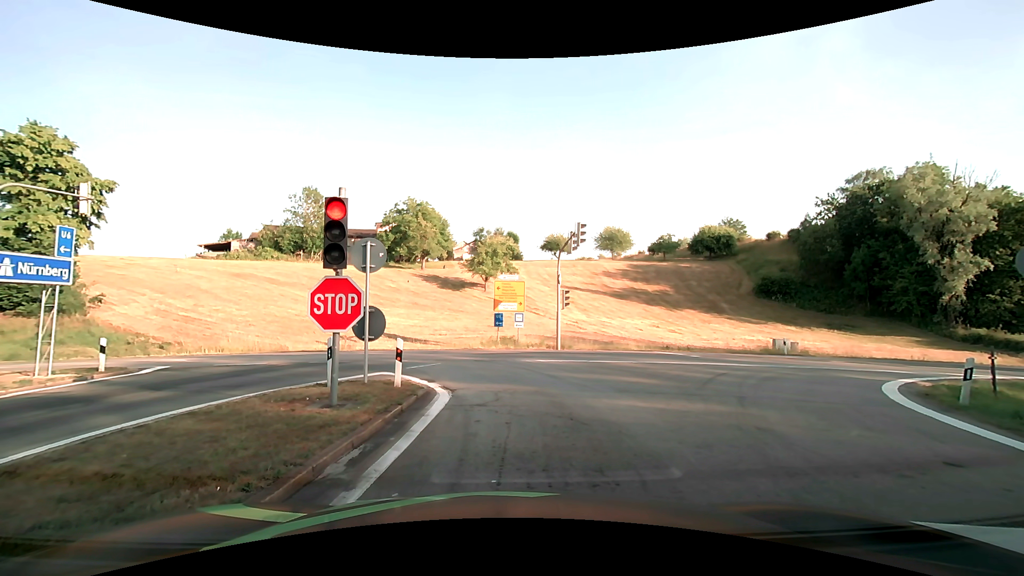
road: motorway_link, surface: asphalt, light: Day
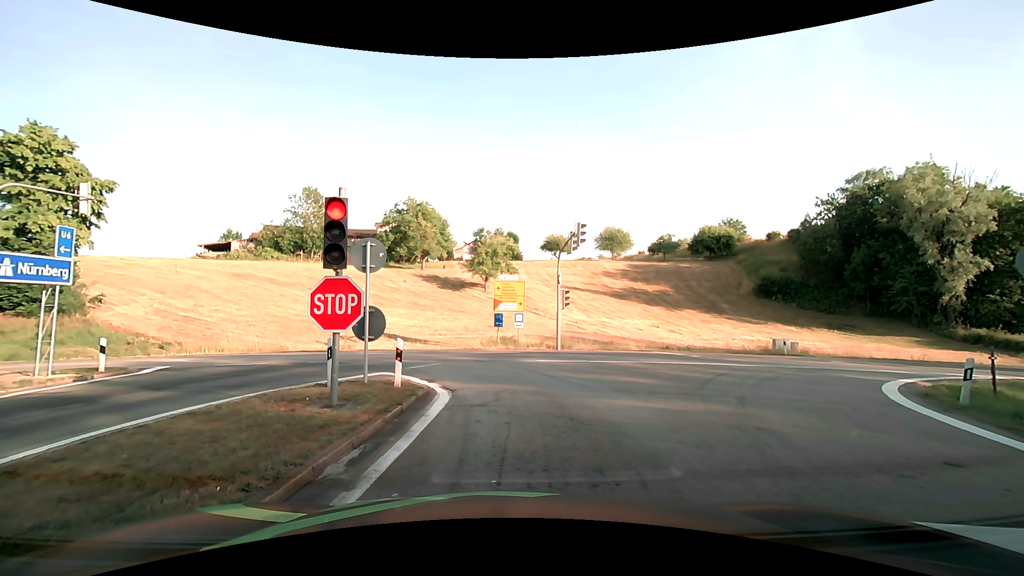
(0.0, 0.0) m; 0°
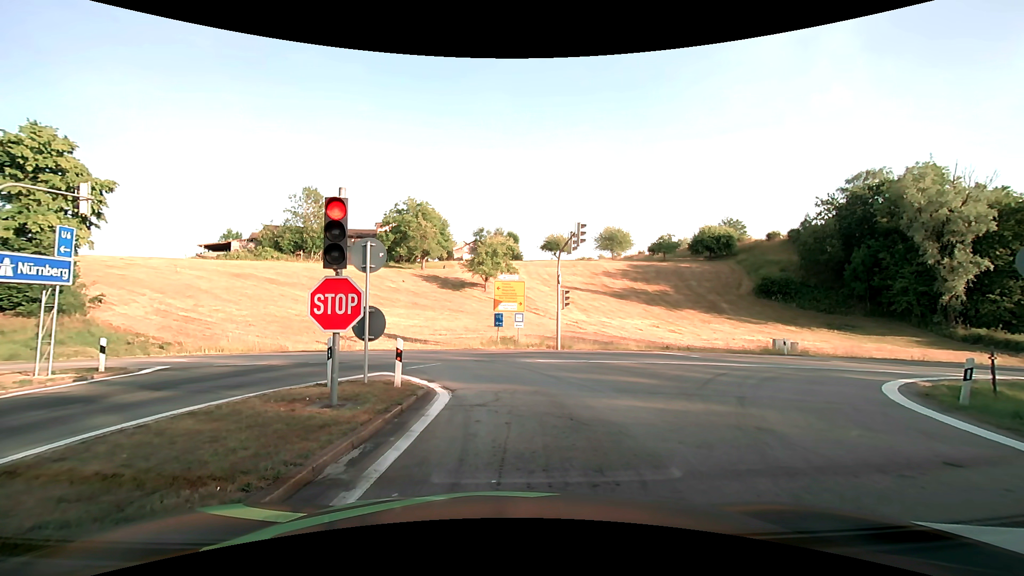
(0.0, 0.0) m; 0°
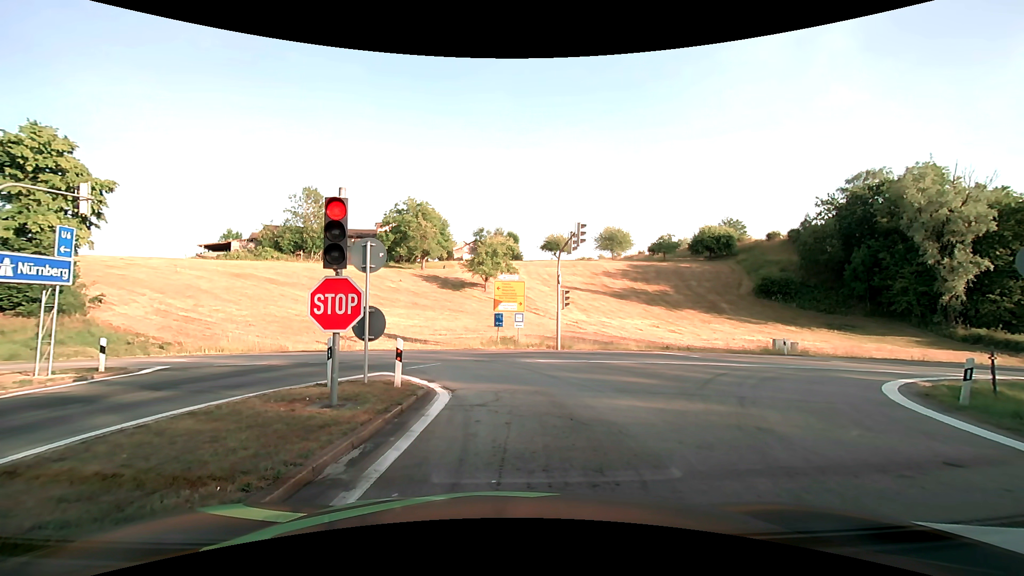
(0.0, 0.0) m; 0°
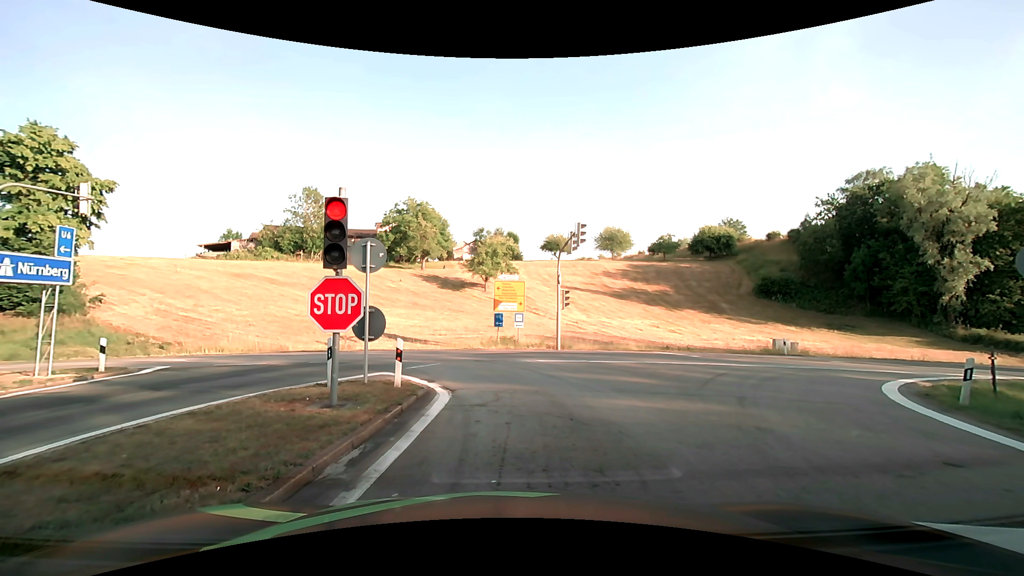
(0.0, 0.0) m; 0°
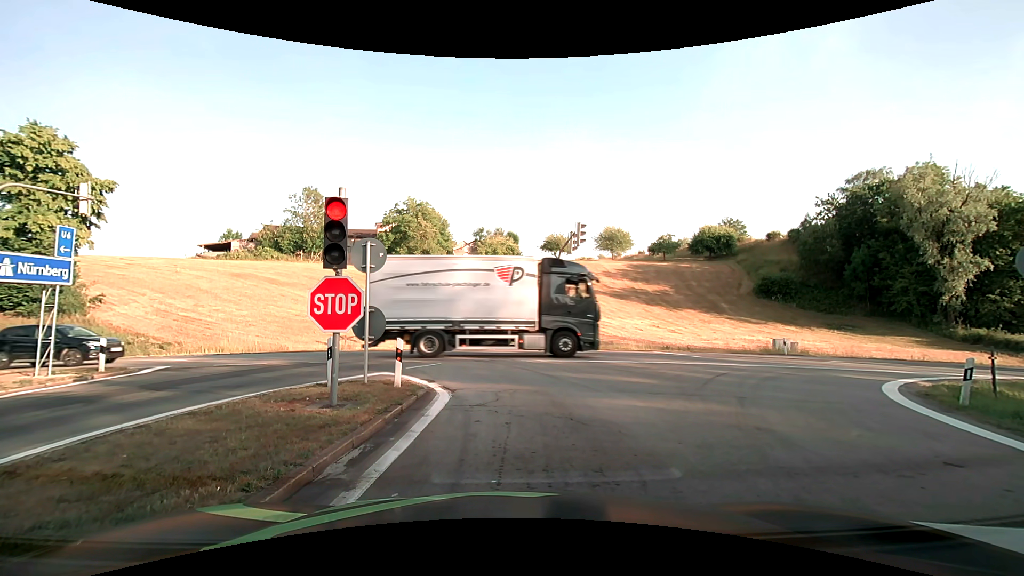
(0.0, 0.0) m; 0°
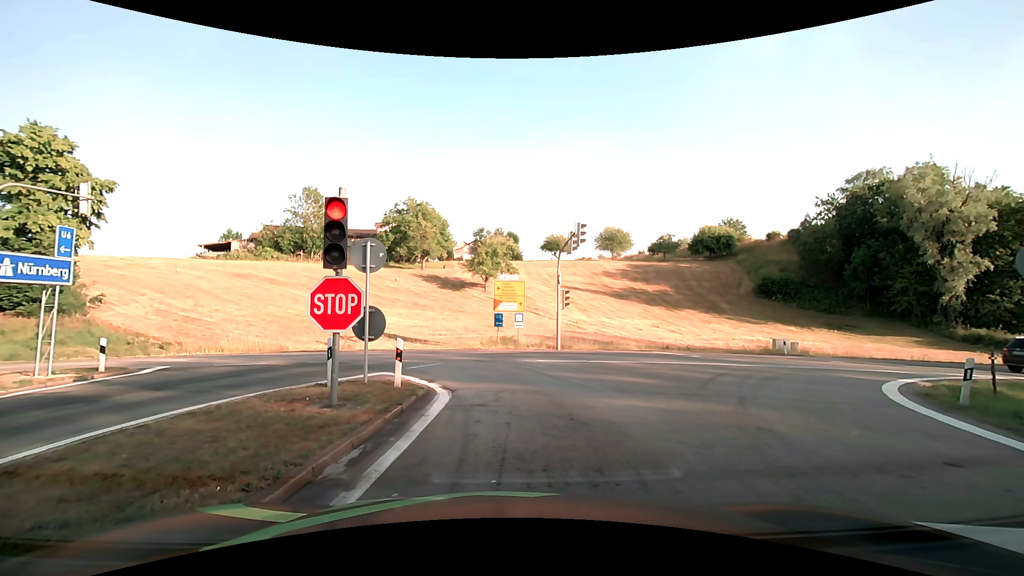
(0.0, 0.0) m; 0°
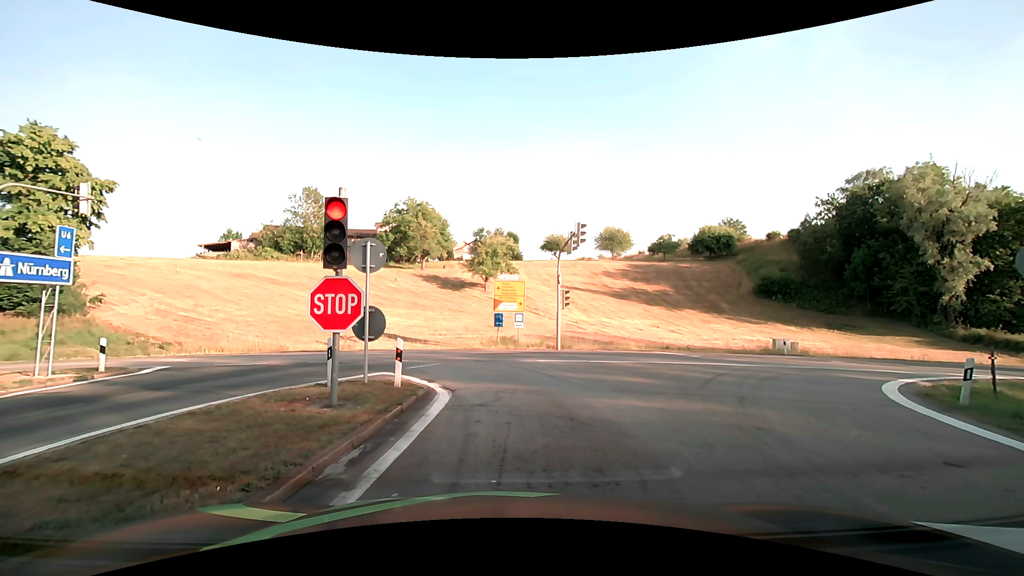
(0.0, 0.0) m; 0°
(0, +10) (-2, +20) (-10, +26) (-20, +27) (-30, +28) (-40, +28) (-50, +28) (-60, +28) (-70, +29) (-80, +29) m
